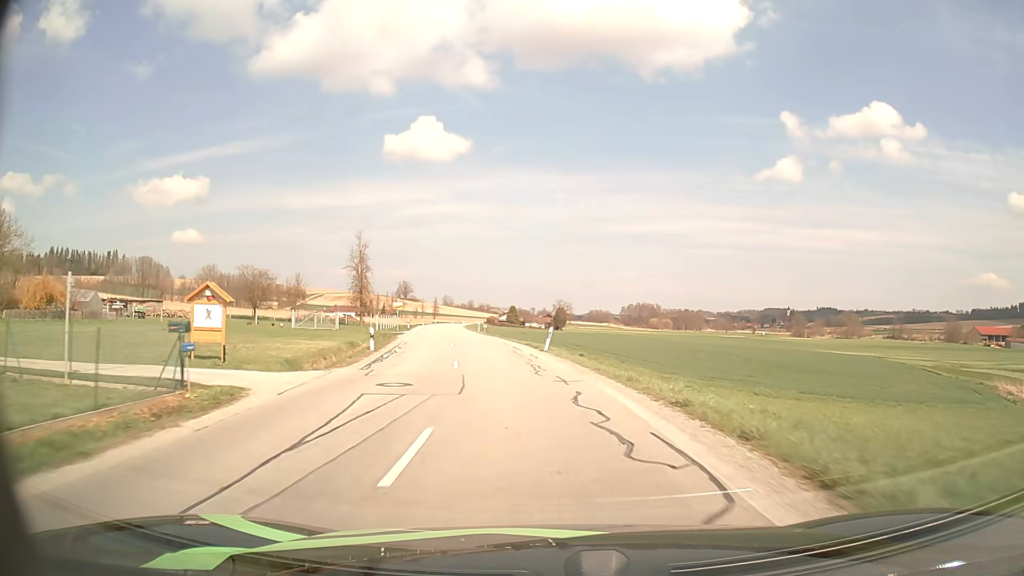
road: secondary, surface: asphalt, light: Day
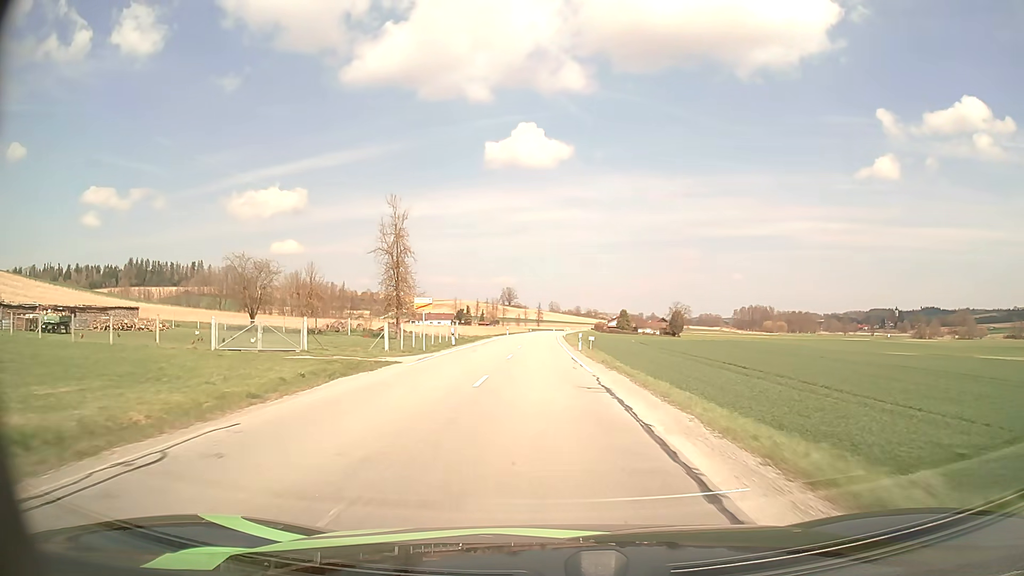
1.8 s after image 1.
(-2.4, +29.7) m; -9°
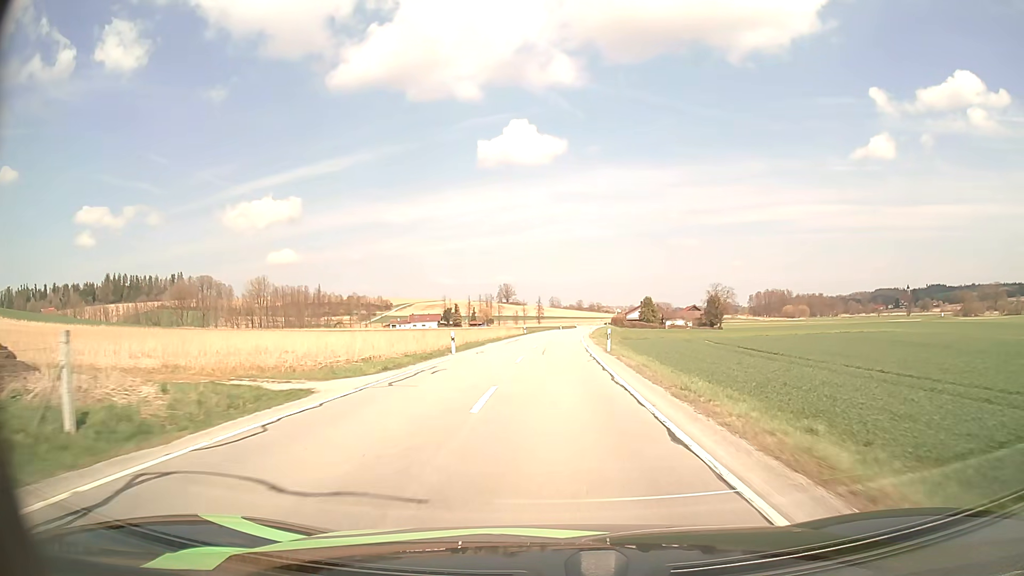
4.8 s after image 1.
(-0.6, +51.1) m; 0°
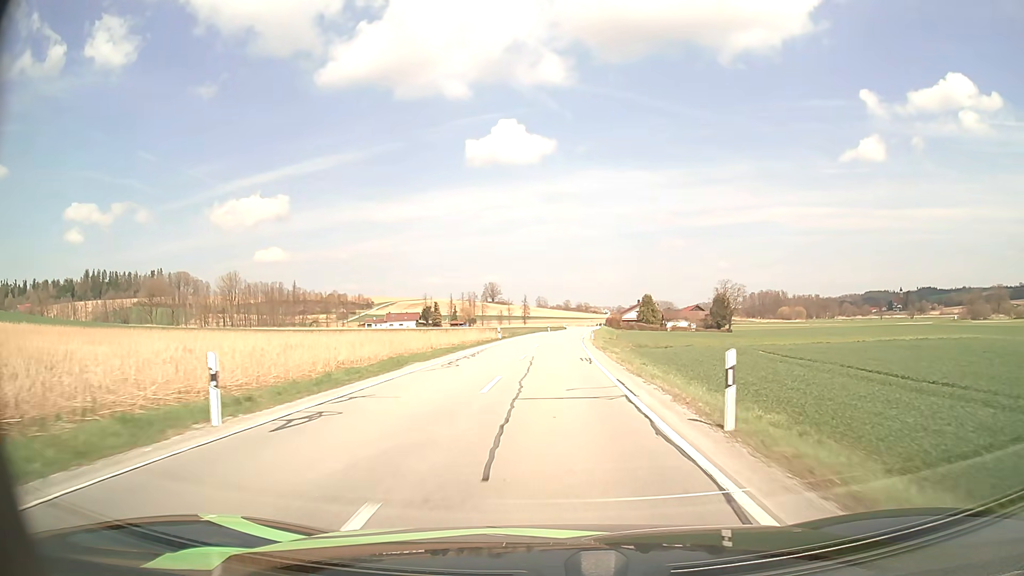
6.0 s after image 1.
(+0.1, +21.1) m; +1°
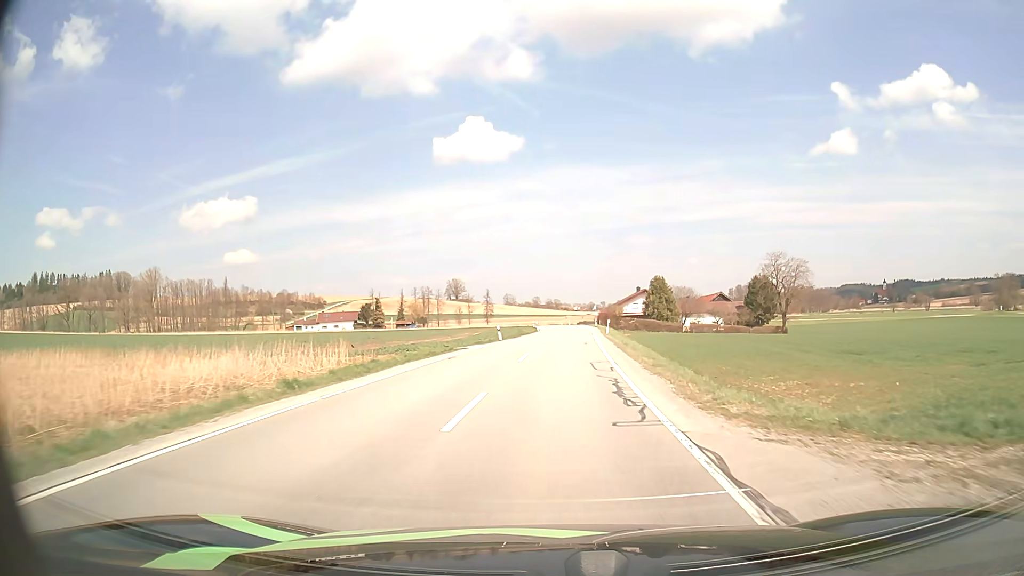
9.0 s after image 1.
(+1.3, +52.7) m; +3°
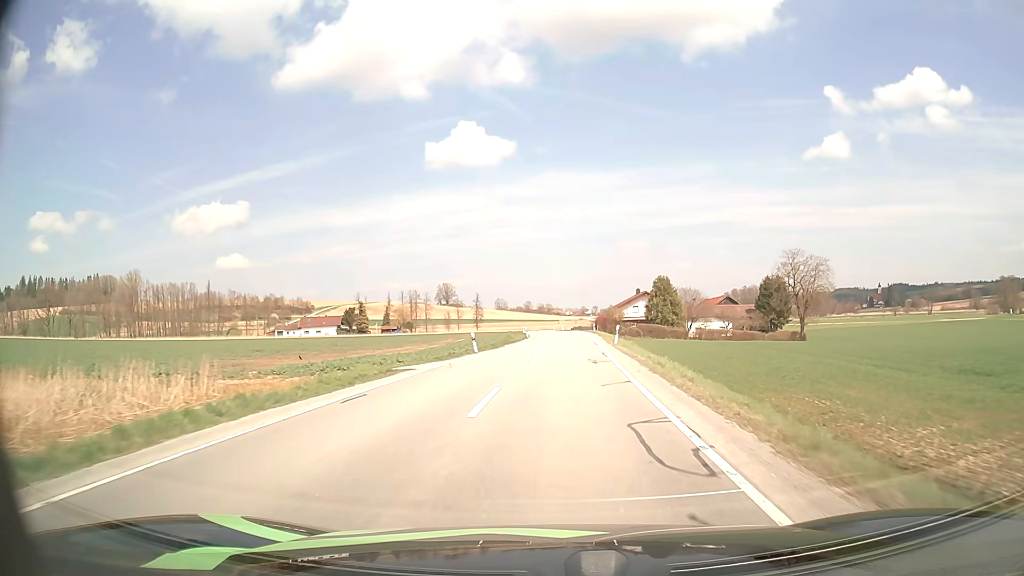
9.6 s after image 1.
(+0.1, +10.7) m; +1°
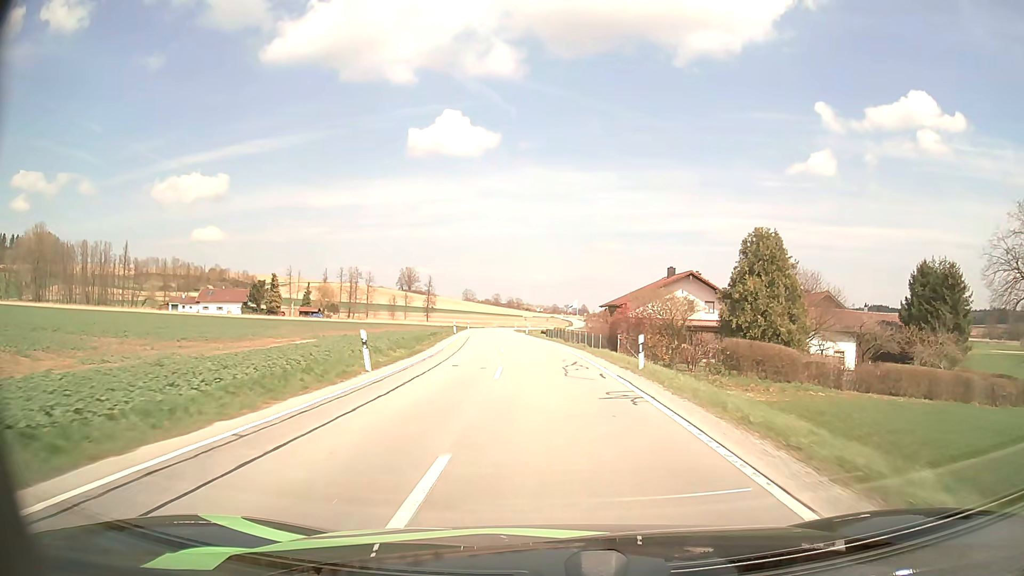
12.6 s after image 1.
(+1.6, +54.0) m; +2°
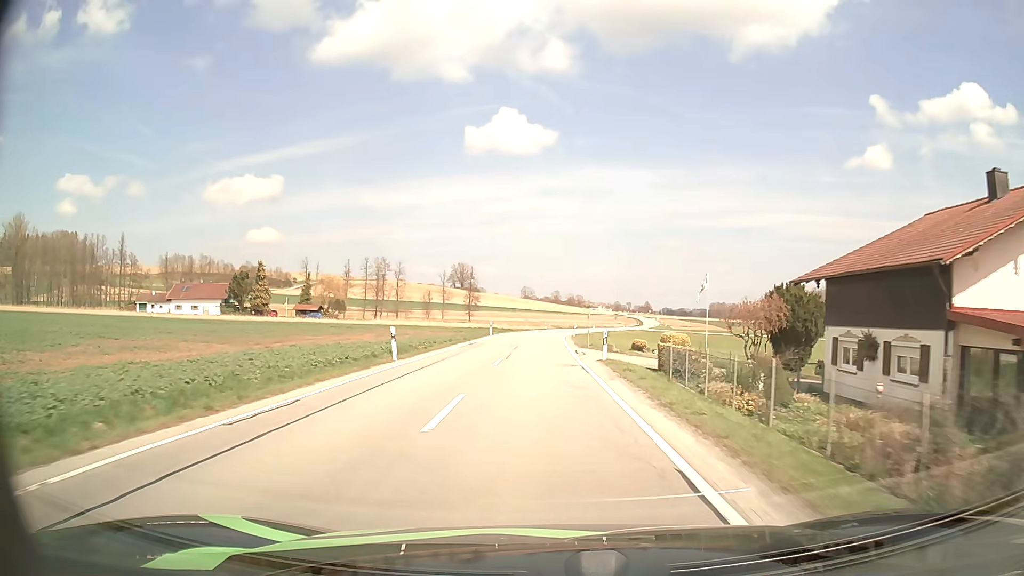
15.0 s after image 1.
(-1.7, +42.8) m; -5°
(0, +10) (0, +20) (0, +30) (-1, +40) (0, +50) (0, +60) (+1, +70) (+2, +80) (+3, +90) (+4, +100) m
